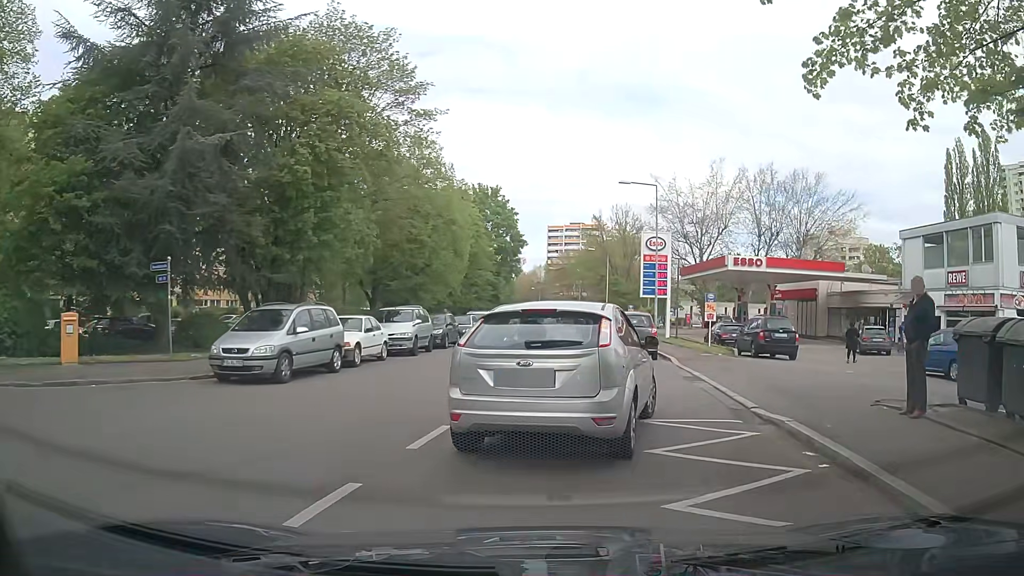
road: residential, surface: asphalt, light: Day
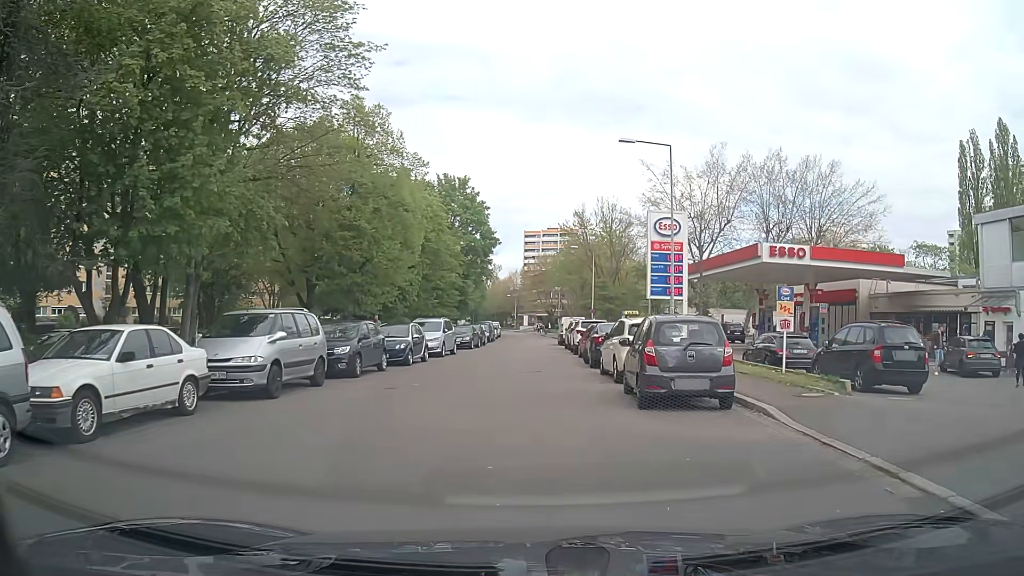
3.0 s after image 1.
(+0.5, +11.0) m; +3°
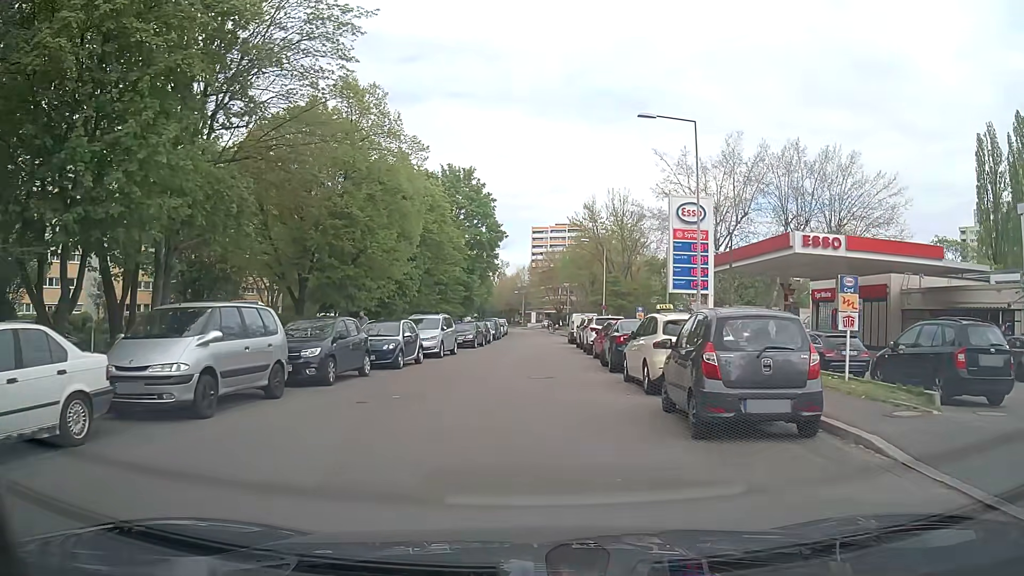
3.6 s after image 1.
(-0.1, +3.3) m; -2°
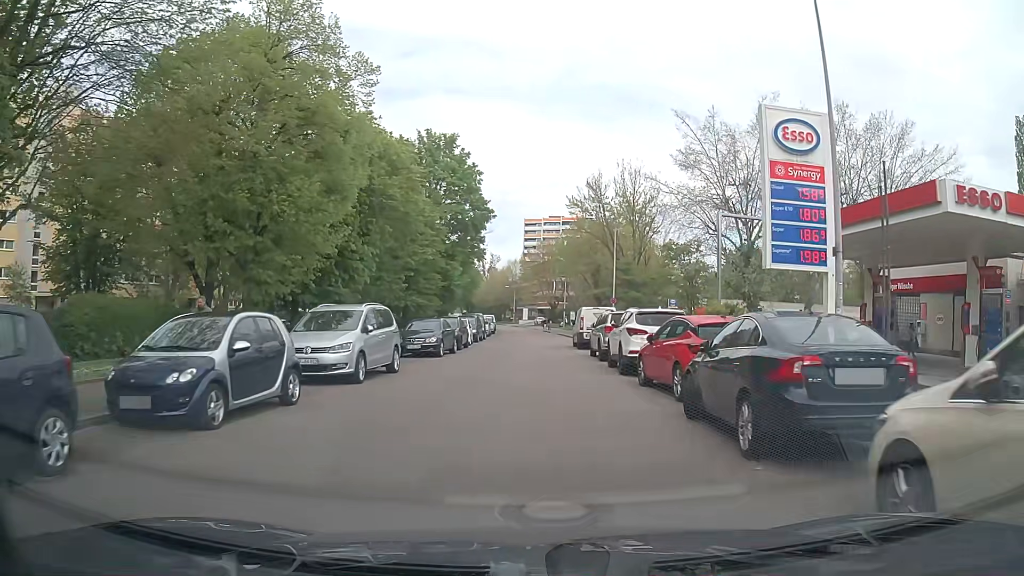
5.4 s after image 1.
(+0.1, +12.3) m; +2°
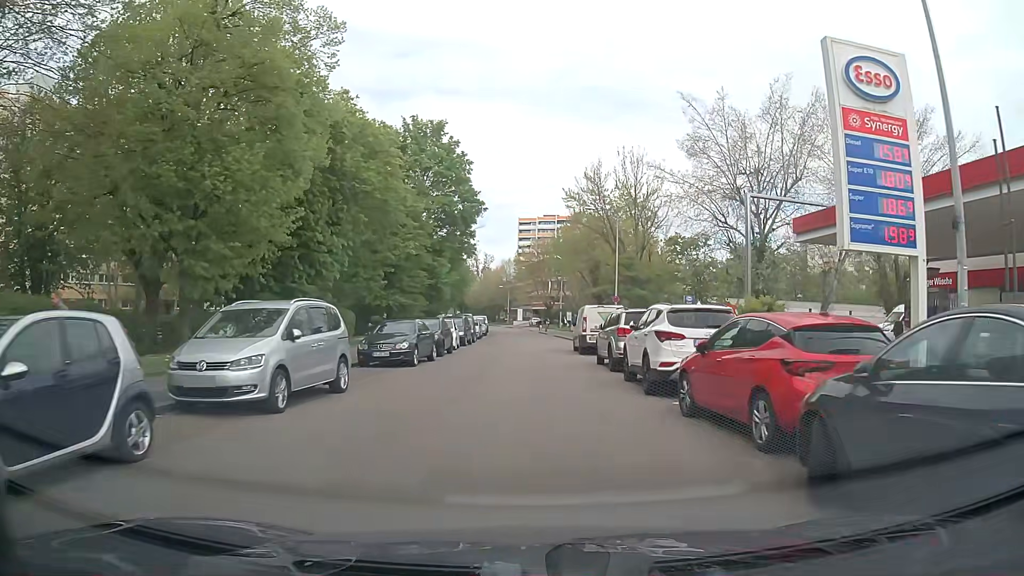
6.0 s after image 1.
(0.0, +4.5) m; 0°
(0, +10) (0, +20) (0, +30) (+1, +40) (+1, +50) (+1, +60) (0, +70) (0, +80) (-1, +90) (-2, +100) m
